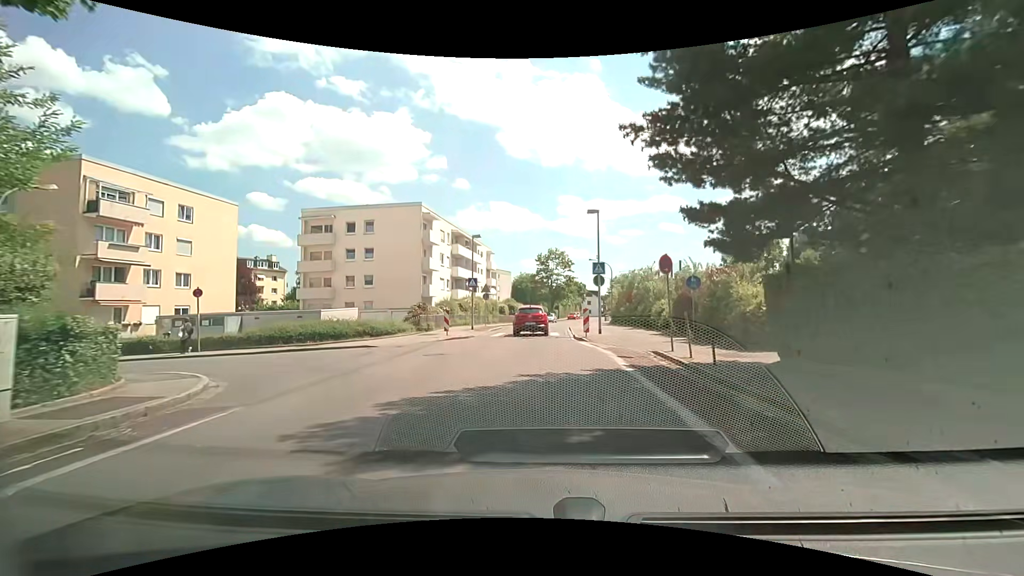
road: tertiary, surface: asphalt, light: Day
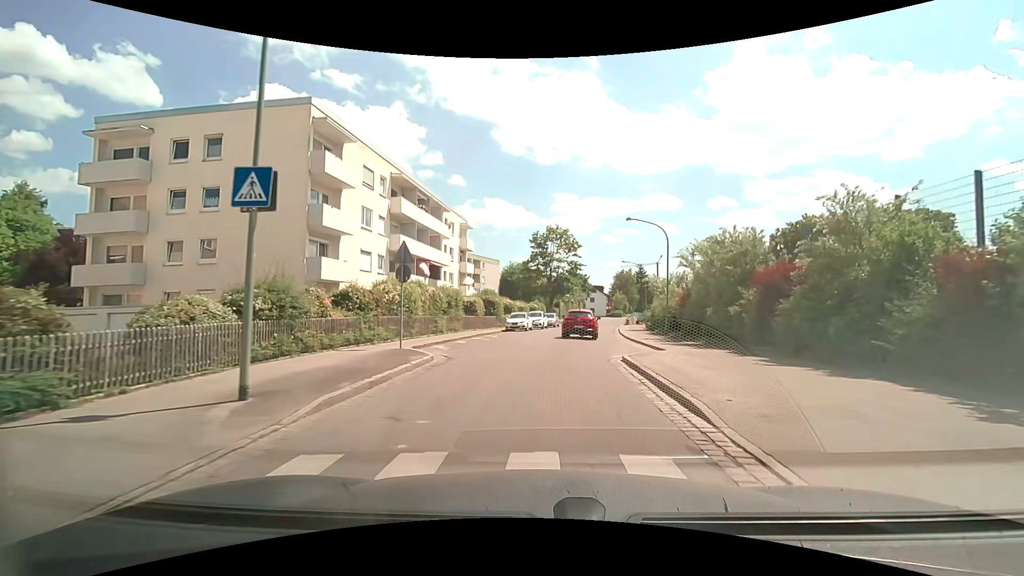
(-0.3, +24.9) m; 0°
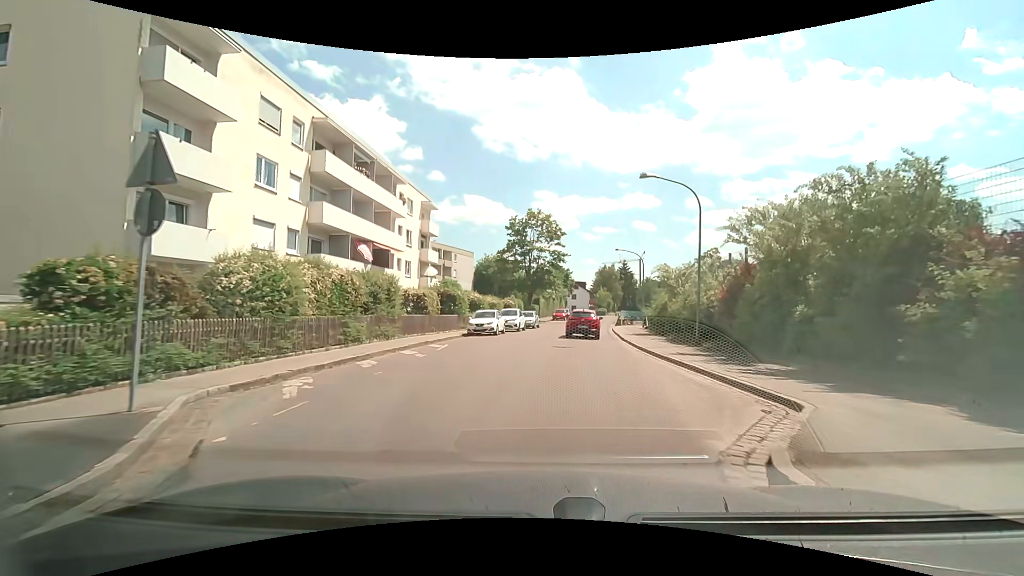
(+0.2, +9.9) m; +2°
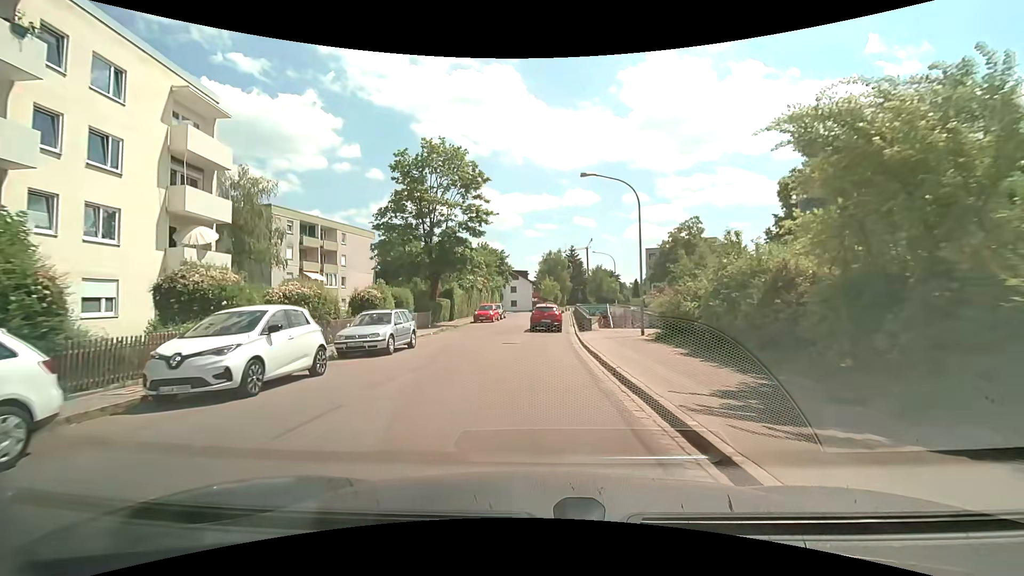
(+2.6, +25.0) m; +7°
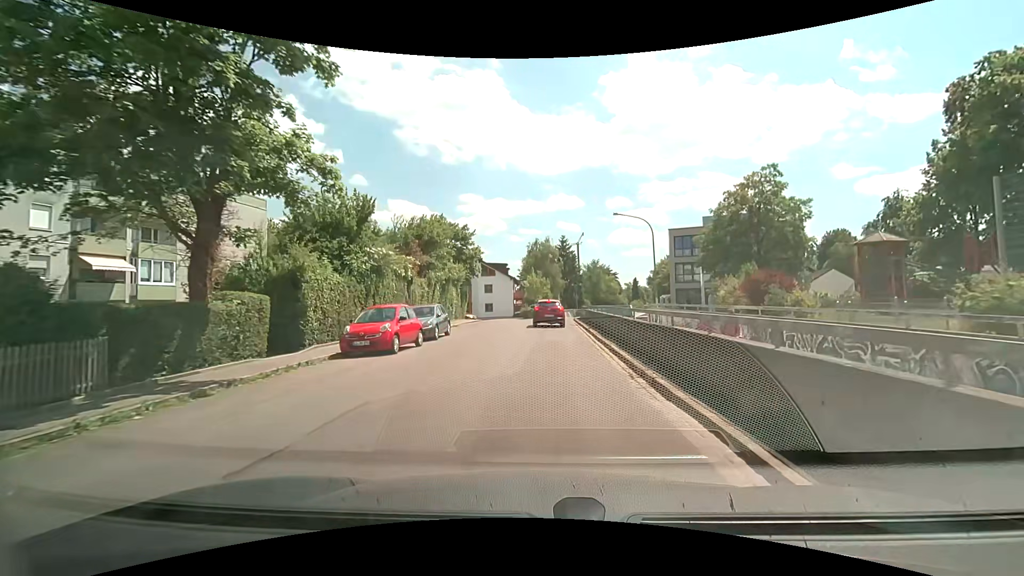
(+0.2, +25.5) m; +2°
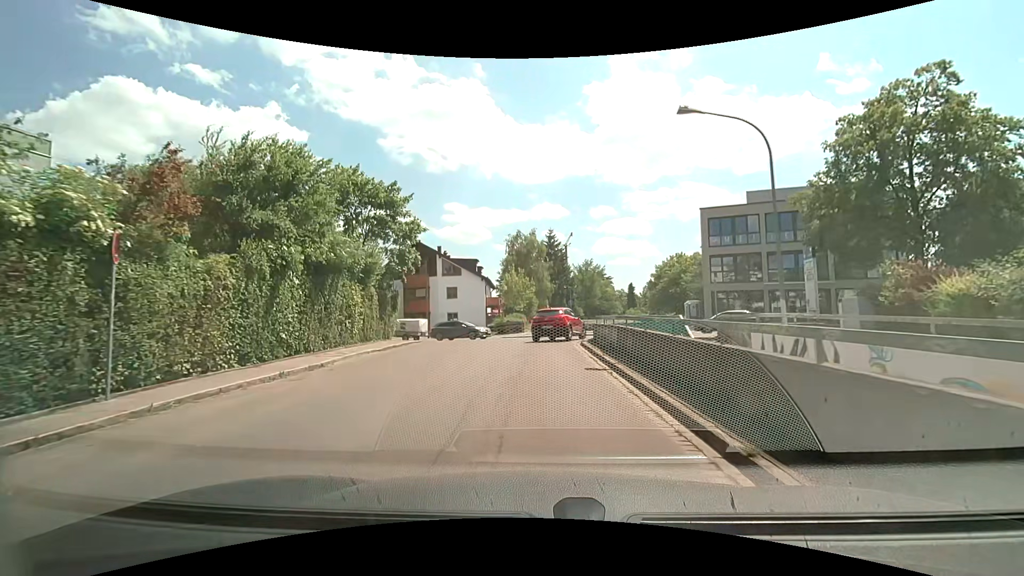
(+0.3, +19.1) m; +2°
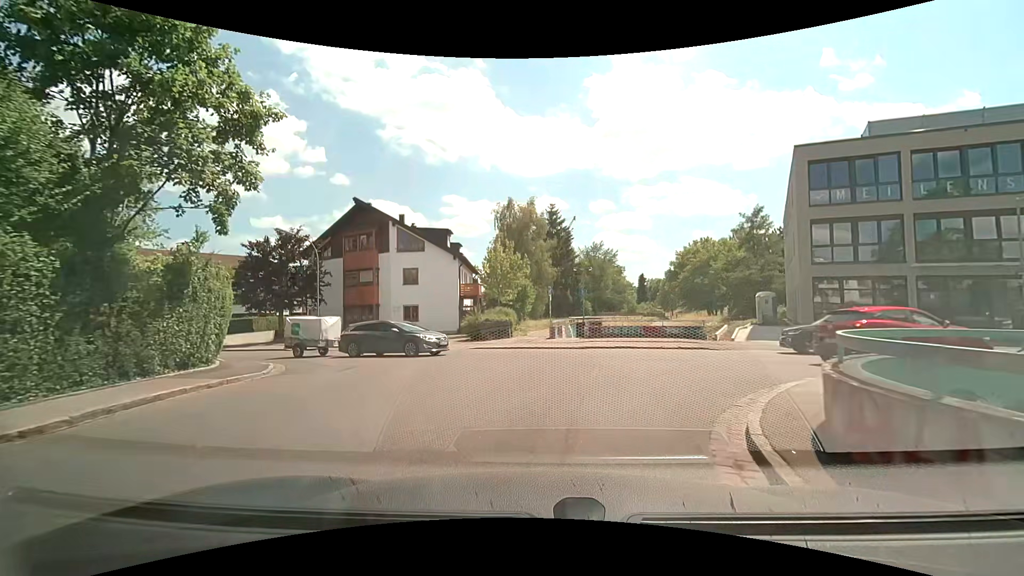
(-0.1, +17.0) m; 0°
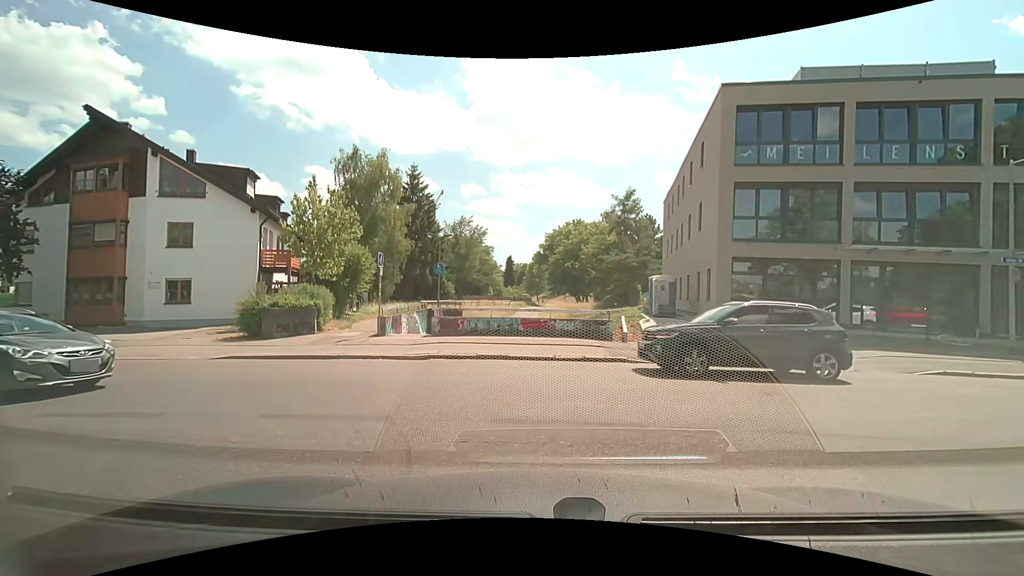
(+0.8, +9.3) m; +13°
